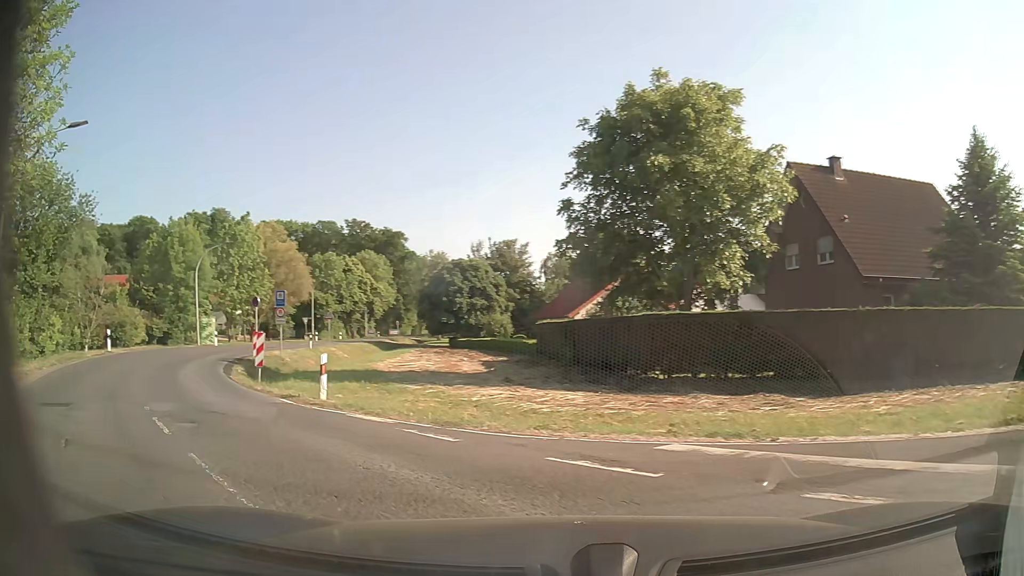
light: Day
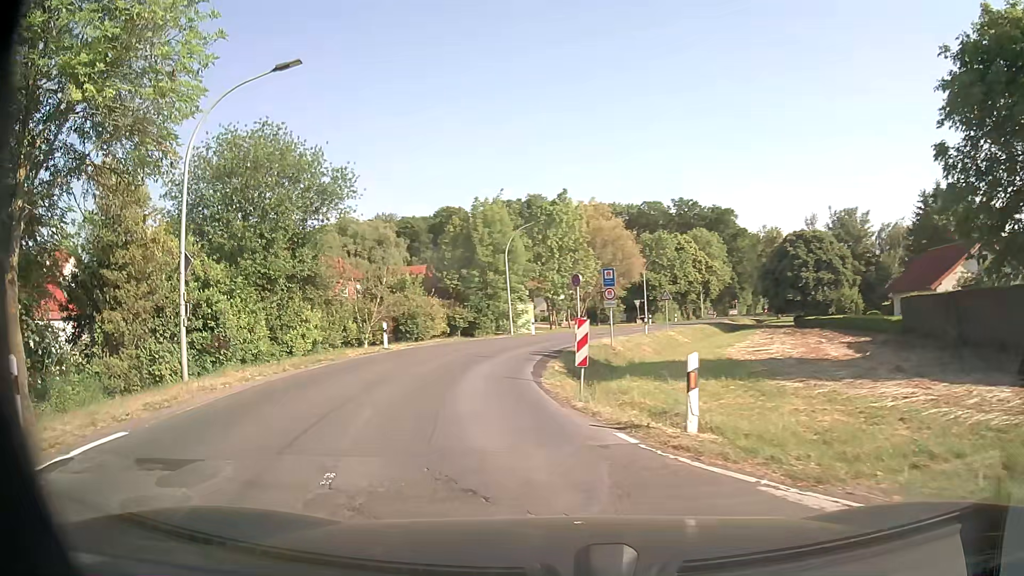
(-1.7, +5.8) m; -29°
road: secondary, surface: paved
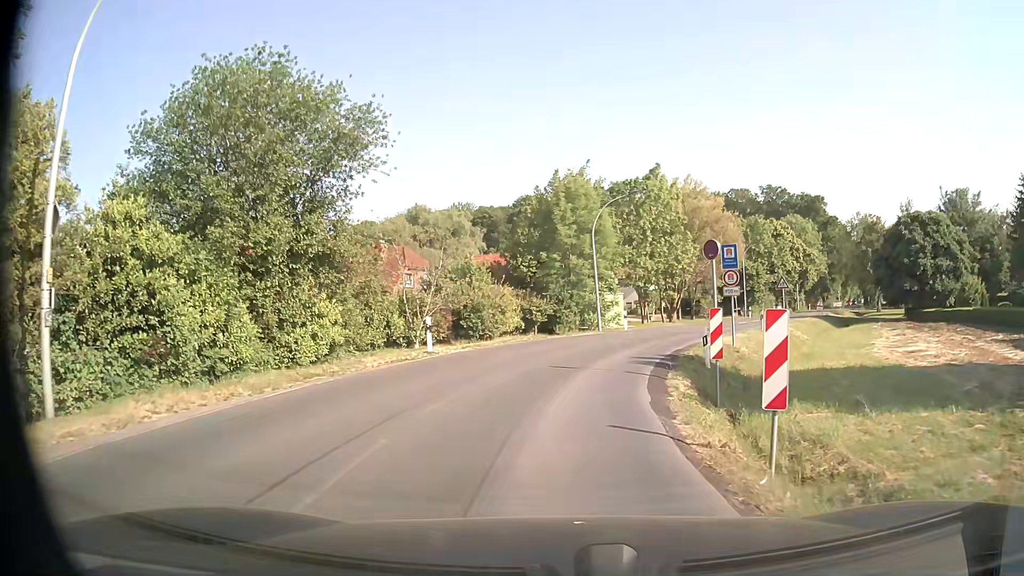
(-0.8, +7.9) m; -9°
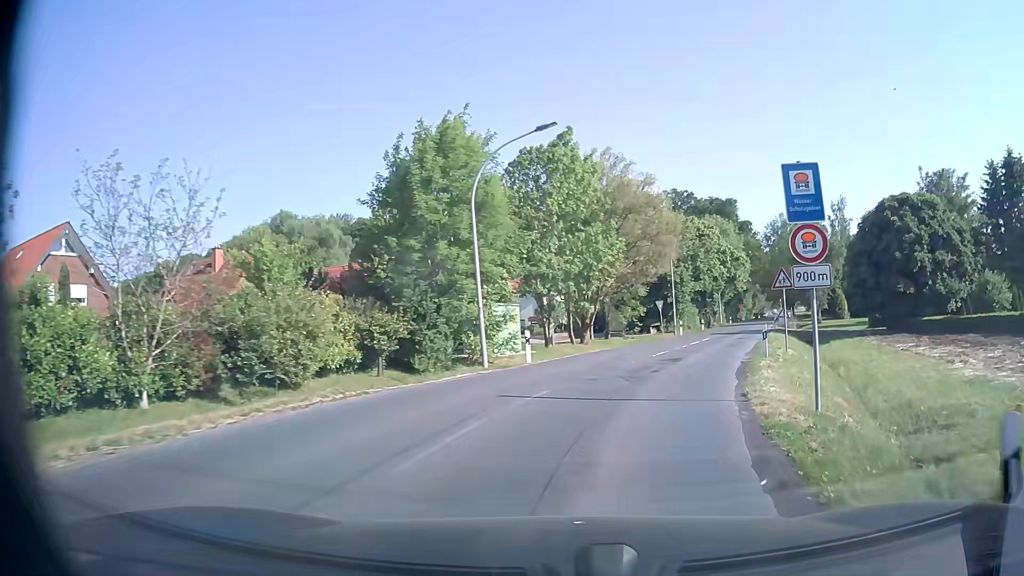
(+0.8, +15.5) m; +9°
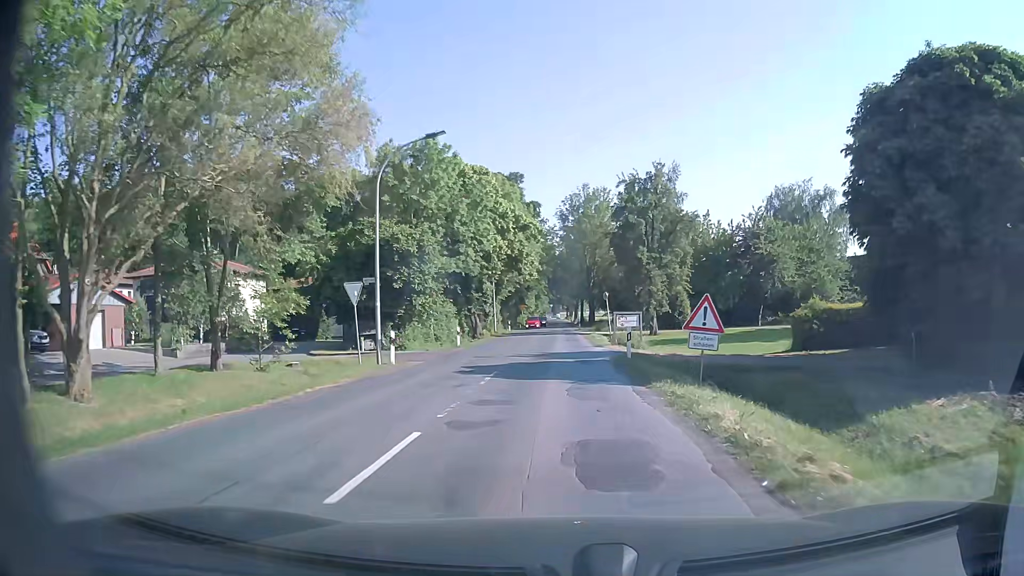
(+7.5, +30.7) m; +20°
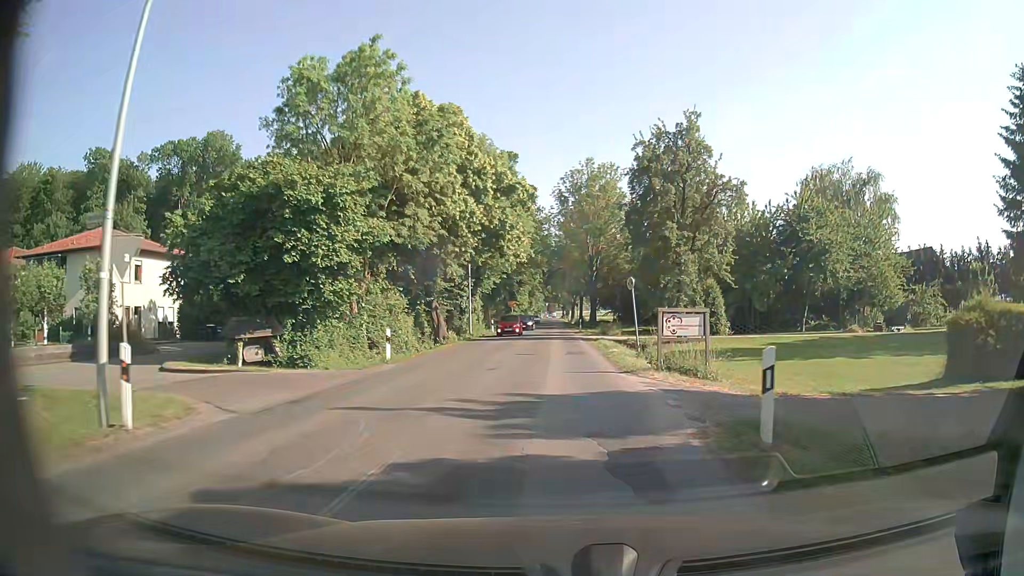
(-0.1, +14.3) m; 0°
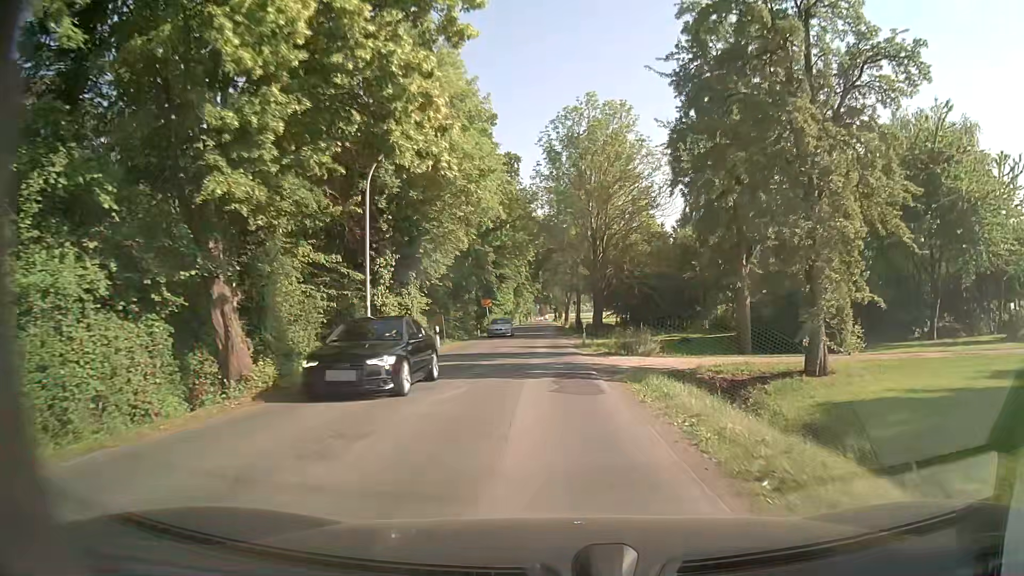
(+0.2, +22.6) m; +1°
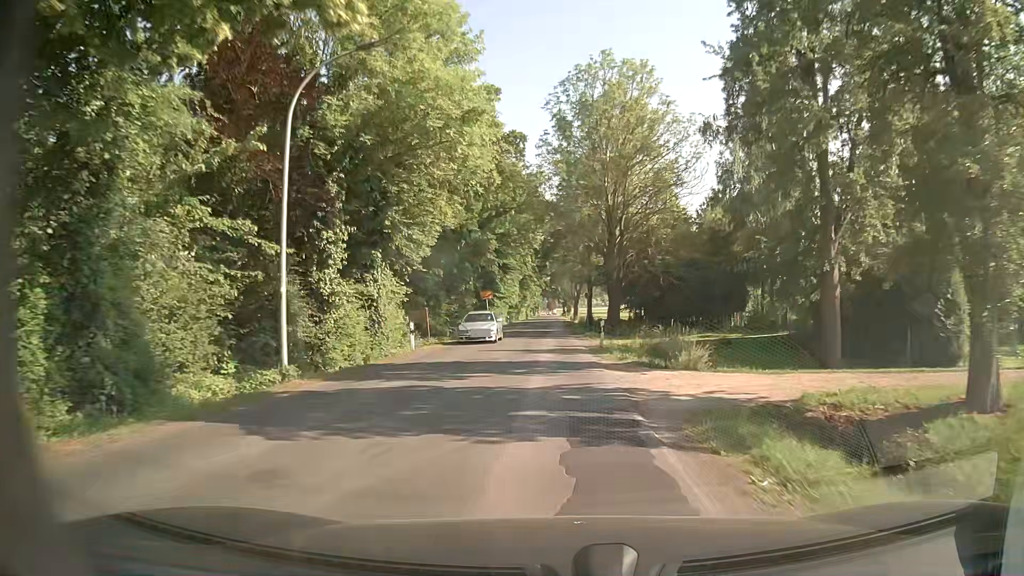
(-0.1, +7.8) m; -1°
(0, +10) (0, +20) (0, +30) (0, +40) (0, +50) (0, +60) (0, +70) (0, +80) (0, +90) (0, +100) m
